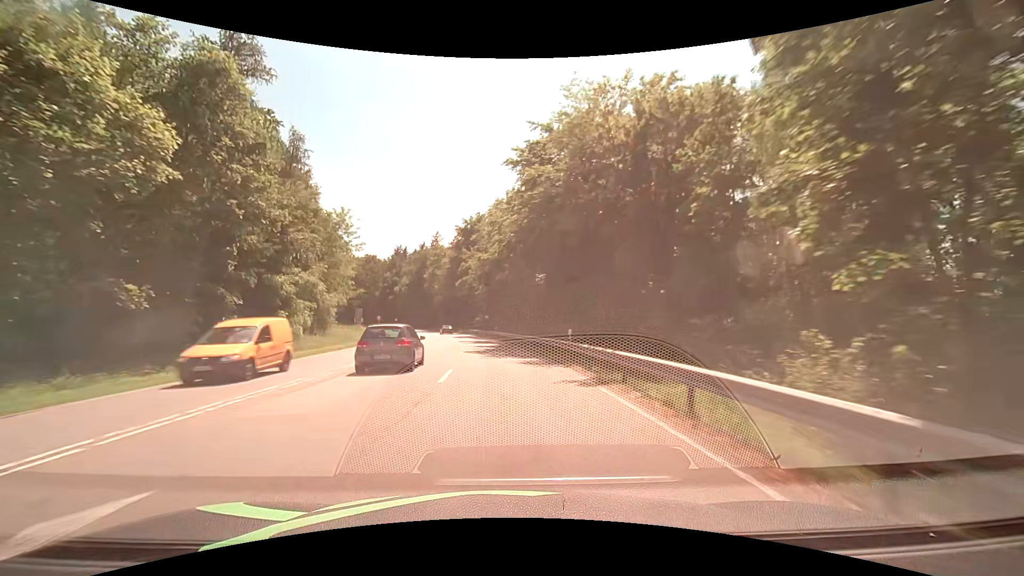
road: secondary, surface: asphalt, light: Day
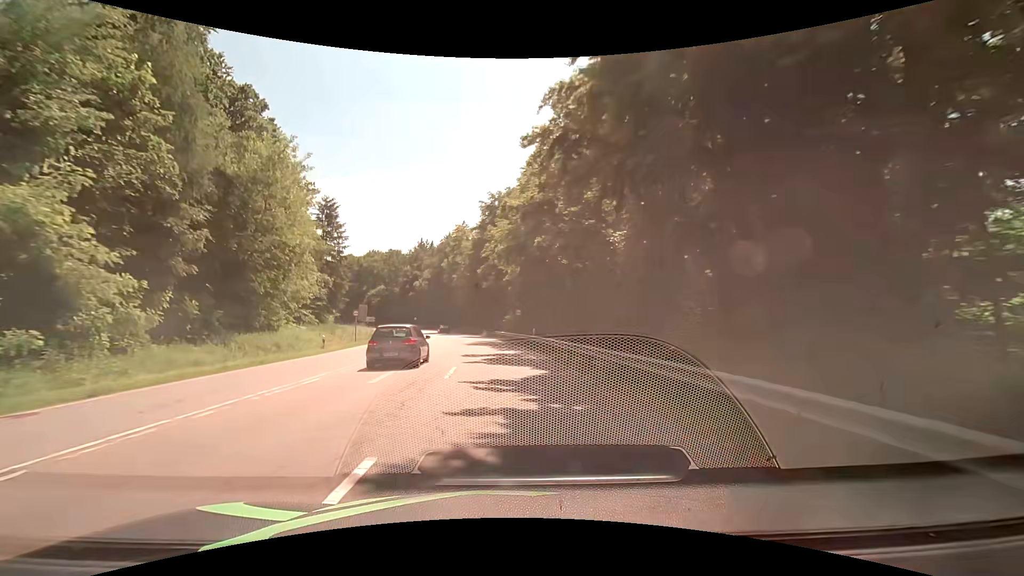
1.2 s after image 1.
(-0.8, +22.8) m; -4°
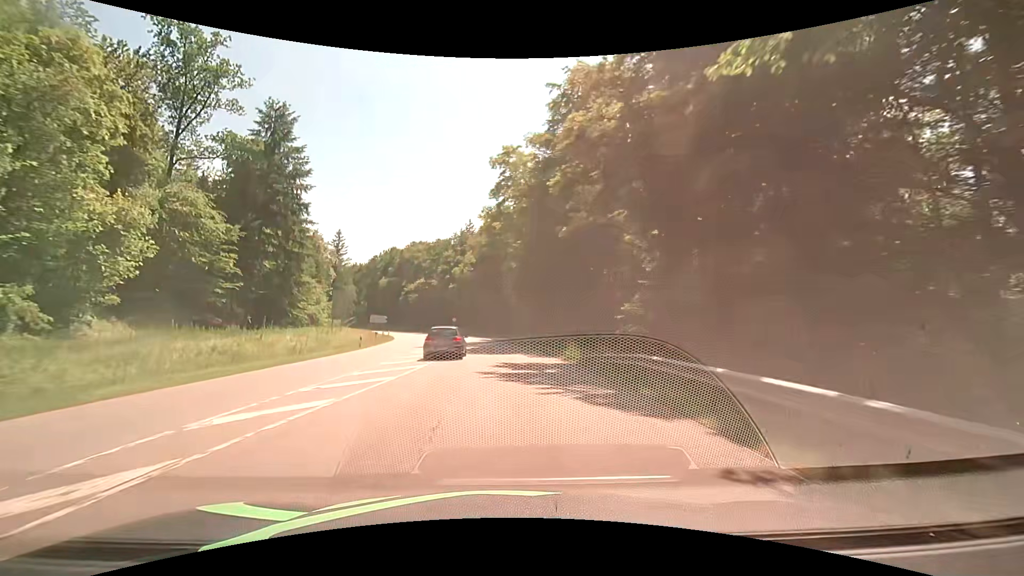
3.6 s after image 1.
(-2.6, +44.4) m; -7°
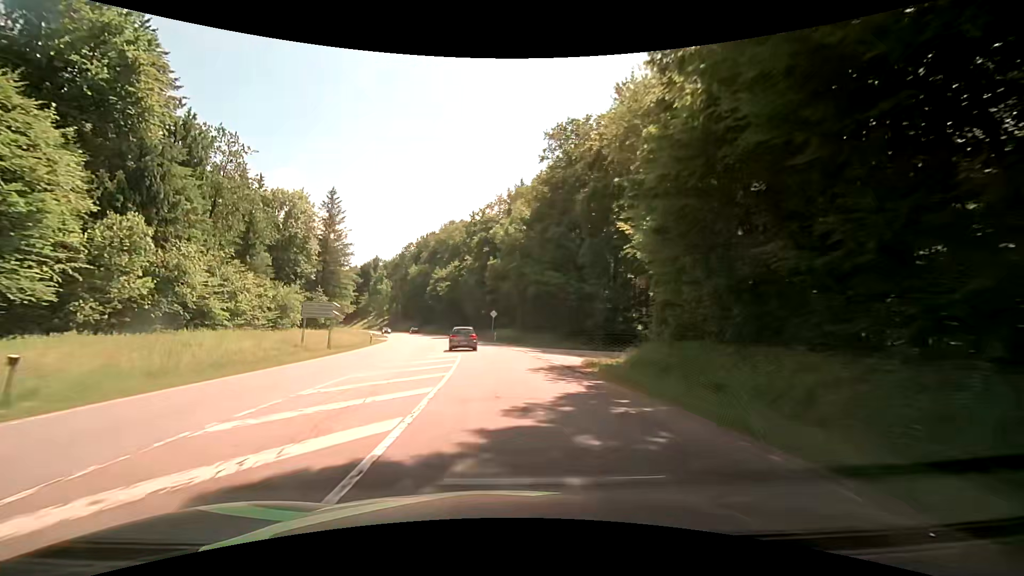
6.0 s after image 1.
(-2.5, +43.5) m; -6°
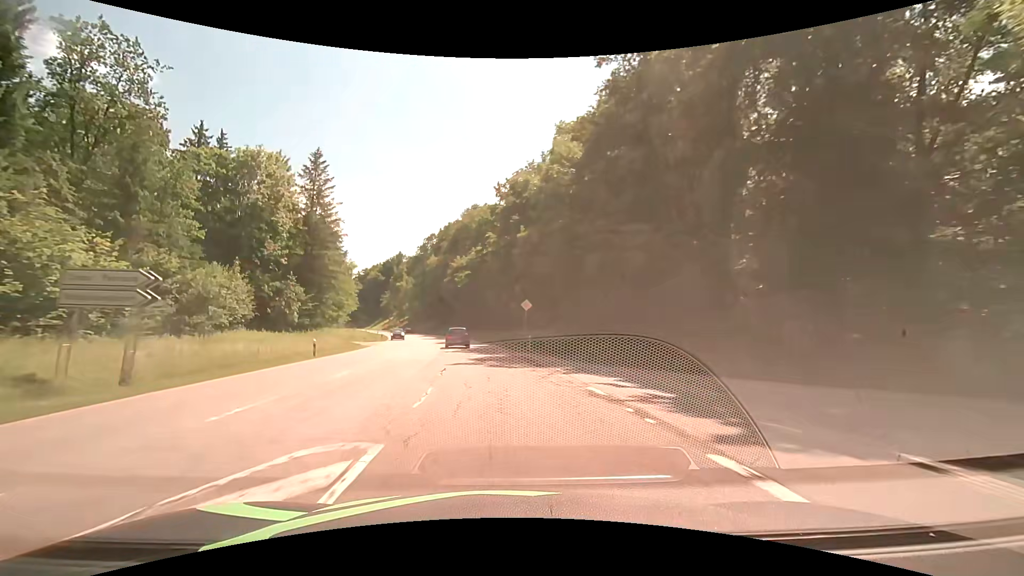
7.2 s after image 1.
(-0.6, +21.6) m; -3°
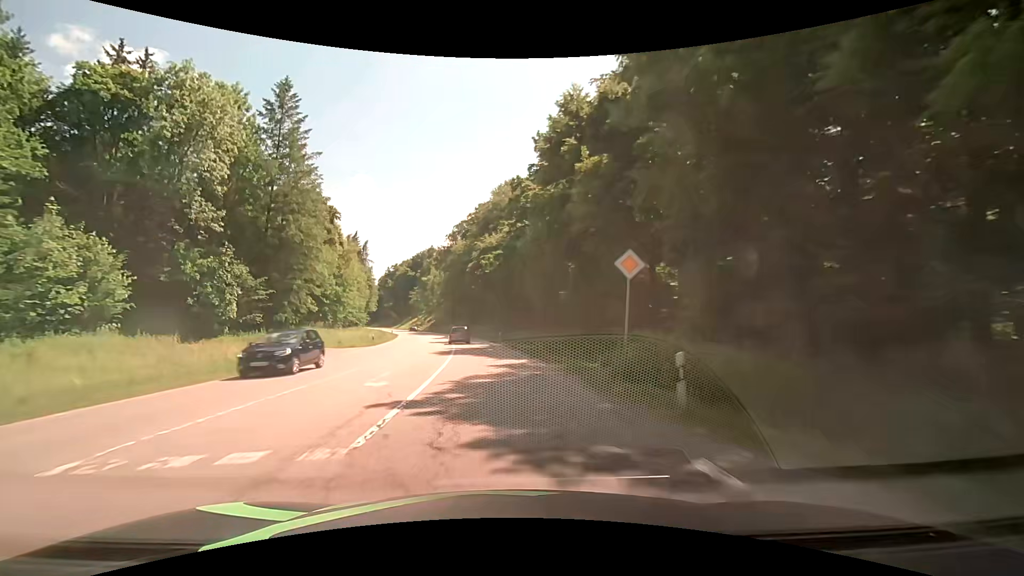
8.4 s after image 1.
(-0.9, +21.6) m; -5°
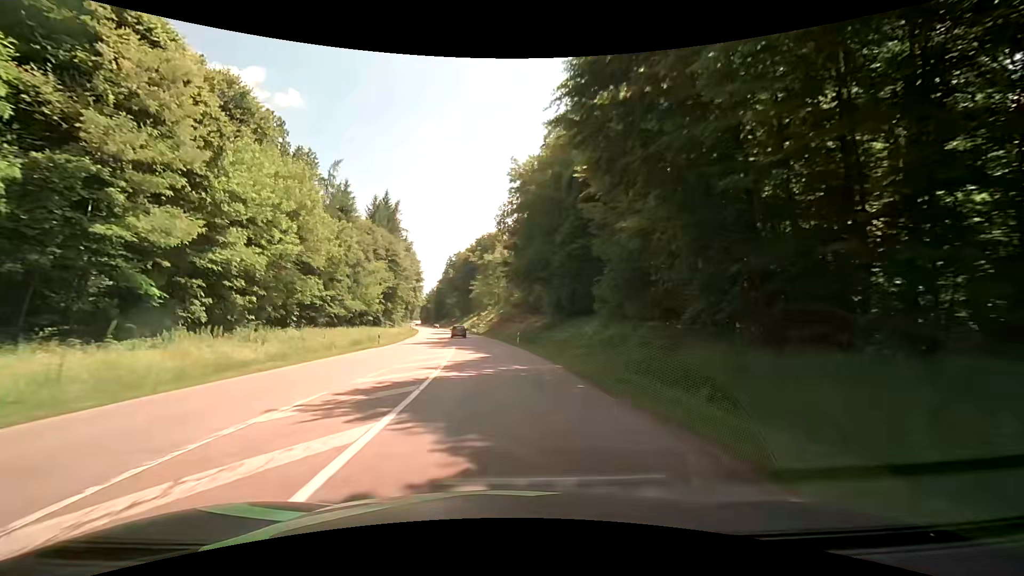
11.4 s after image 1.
(-4.3, +53.8) m; -9°
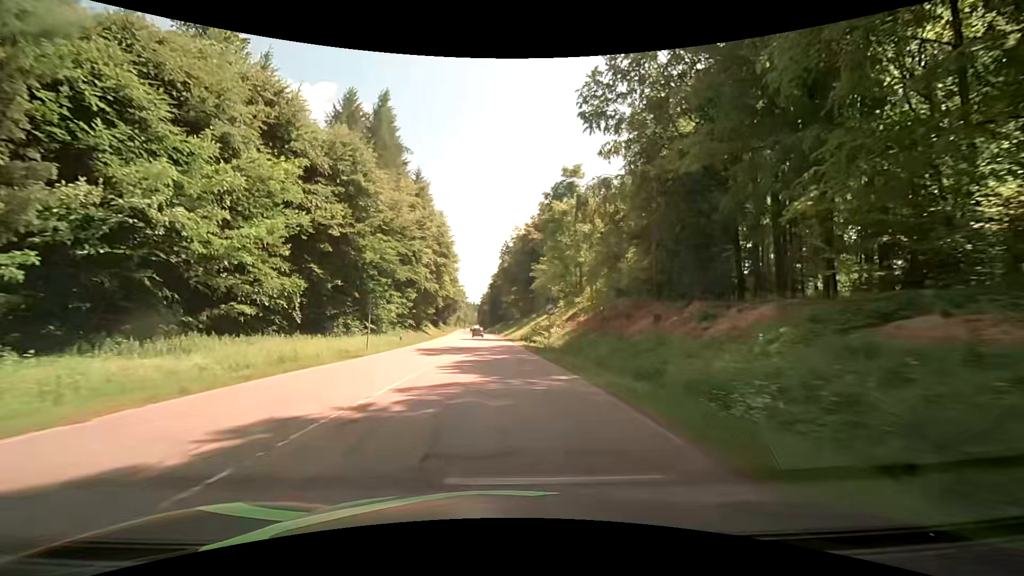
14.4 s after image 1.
(-3.5, +54.1) m; -7°
(0, +10) (0, +20) (-1, +30) (-1, +40) (-2, +50) (-2, +60) (-3, +70) (-3, +80) (-4, +90) (-5, +100) m
